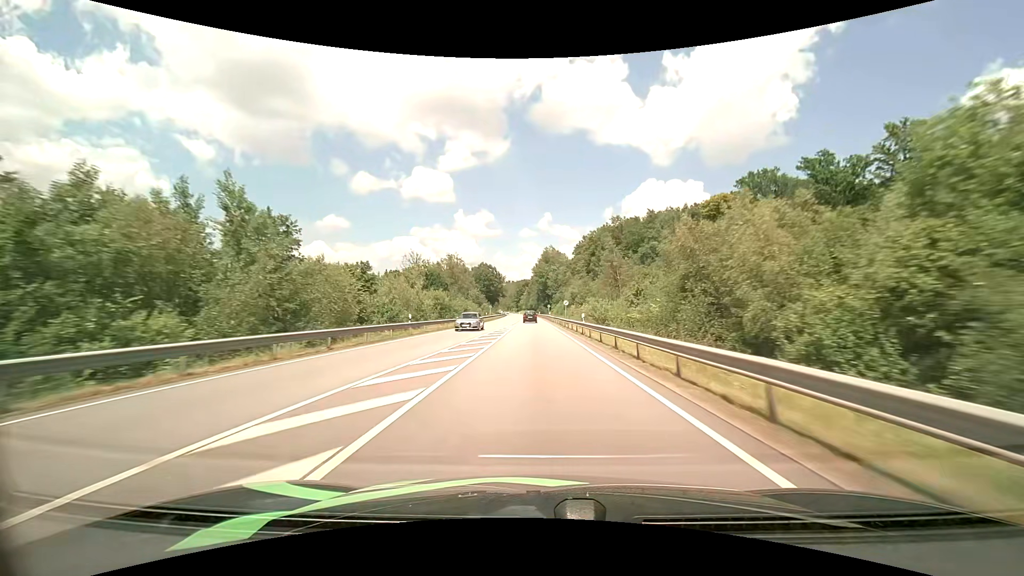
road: primary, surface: asphalt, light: Day
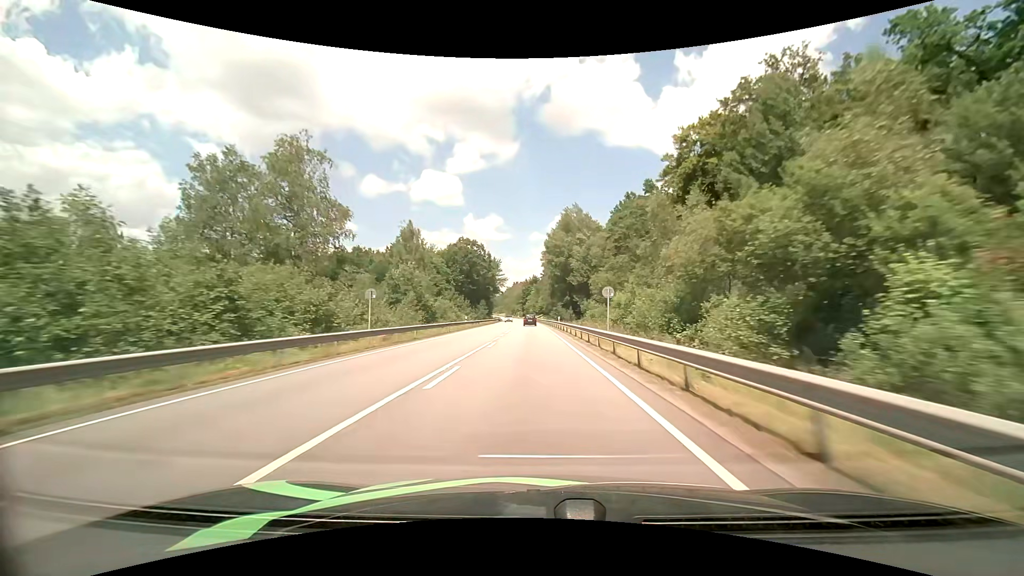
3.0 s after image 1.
(-0.8, +77.8) m; -1°
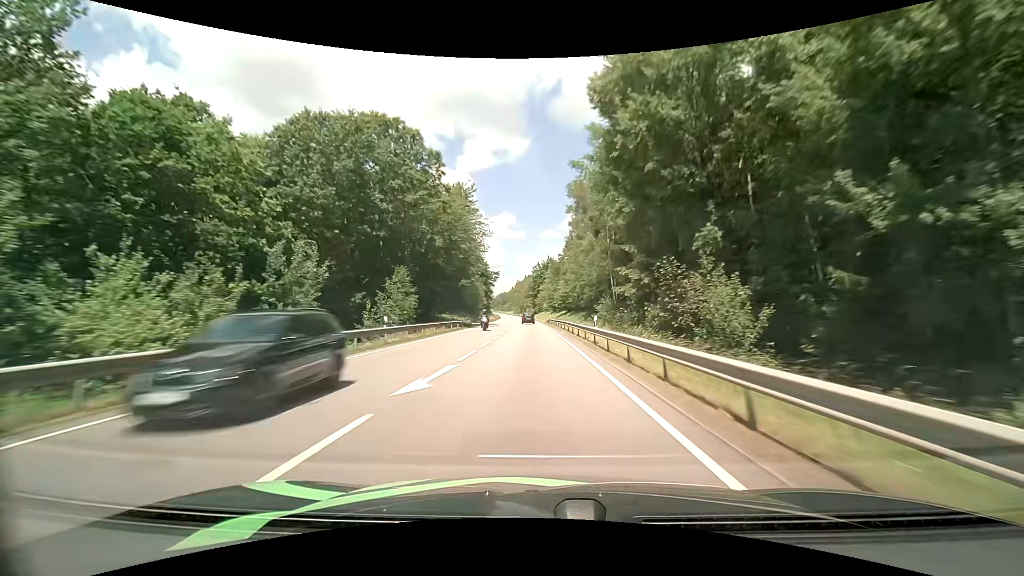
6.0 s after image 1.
(-1.0, +78.9) m; -2°
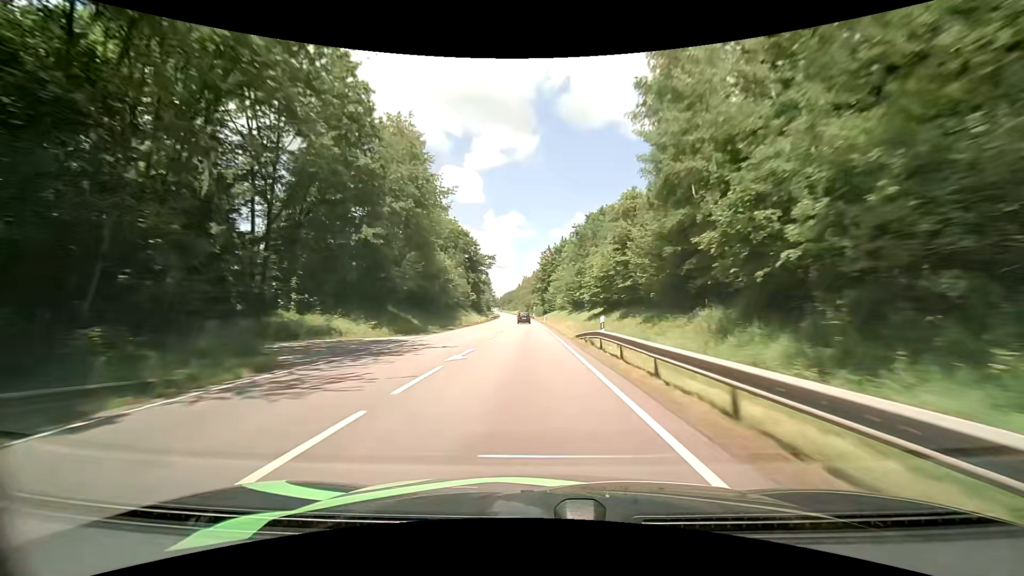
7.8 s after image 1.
(-0.5, +48.0) m; -1°
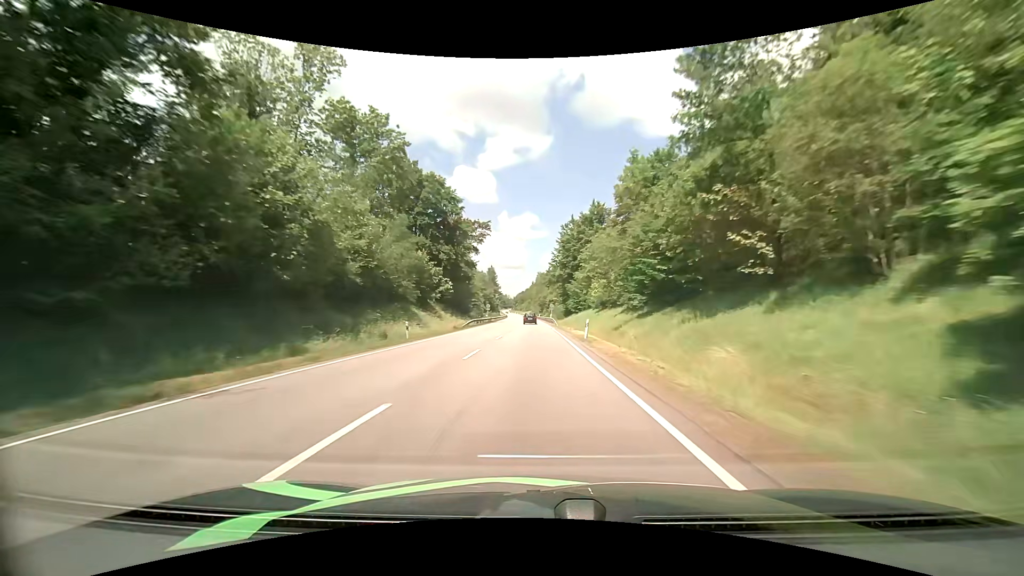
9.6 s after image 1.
(-0.7, +48.0) m; -1°
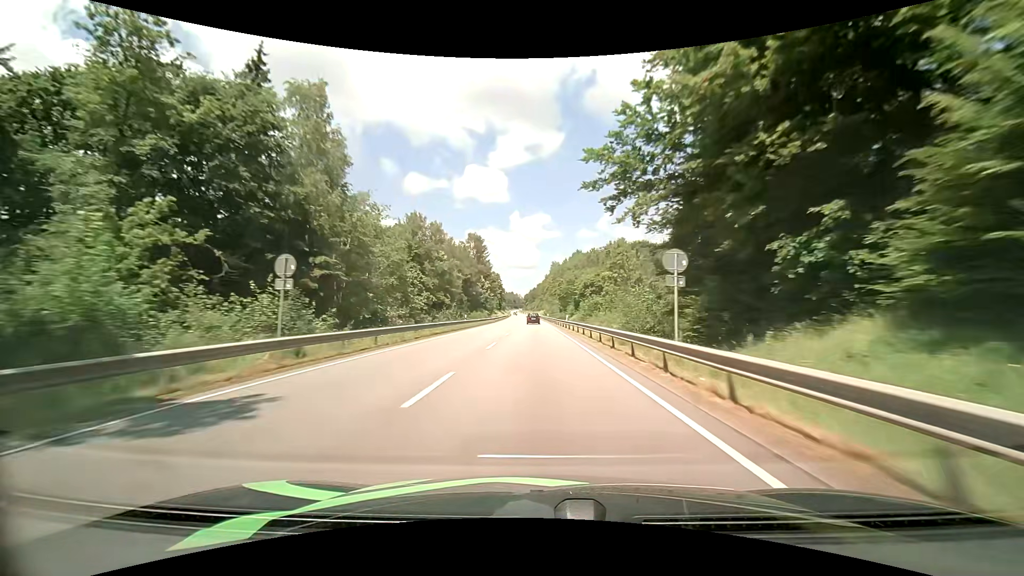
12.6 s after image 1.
(-1.4, +79.9) m; -2°
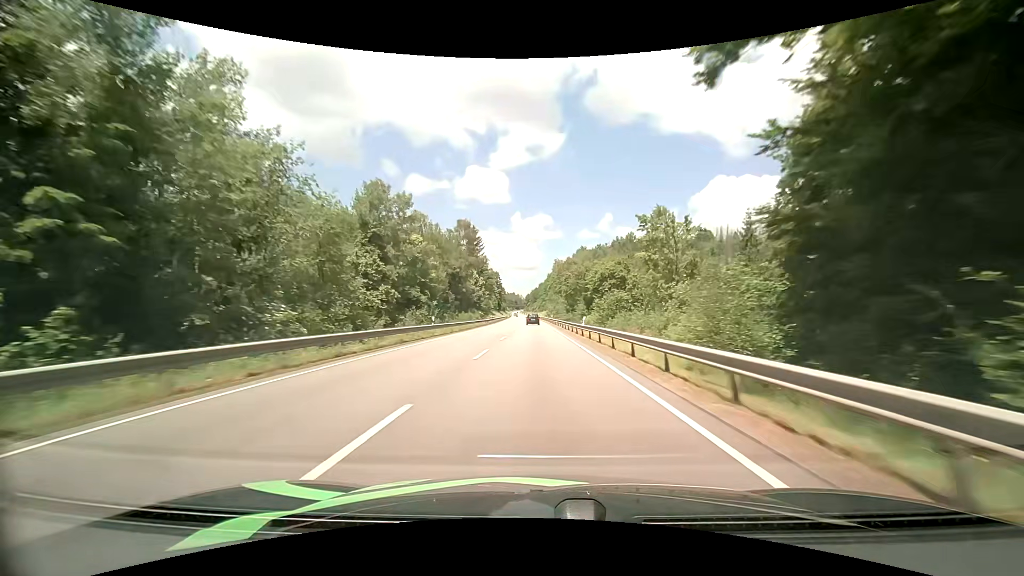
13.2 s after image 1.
(-0.1, +16.0) m; 0°
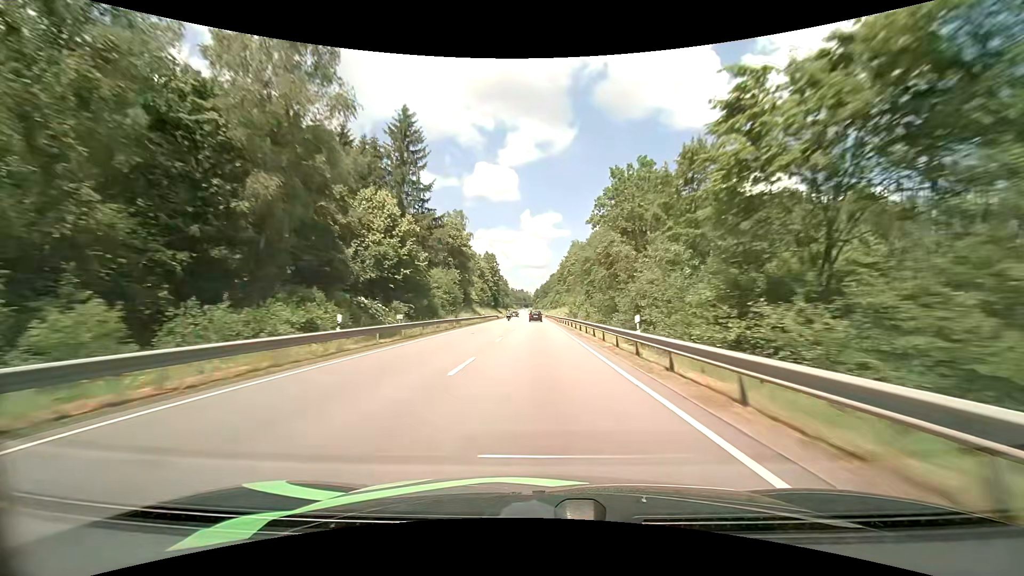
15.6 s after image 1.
(-0.6, +64.5) m; -1°
(0, +10) (0, +20) (0, +30) (0, +40) (-1, +50) (-1, +60) (-1, +70) (-1, +80) (-1, +90) (-1, +100) m
